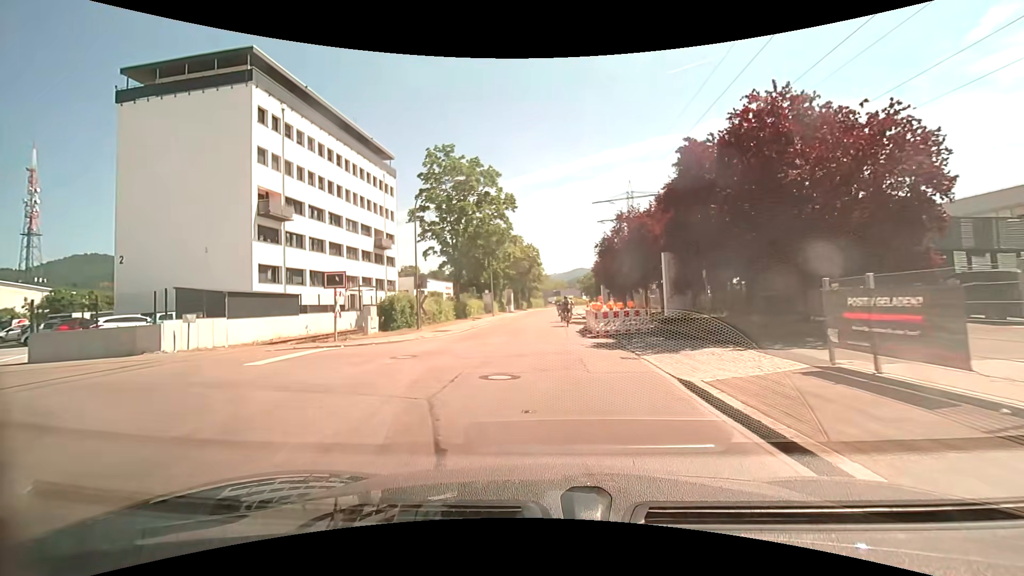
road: unclassified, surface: asphalt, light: Day
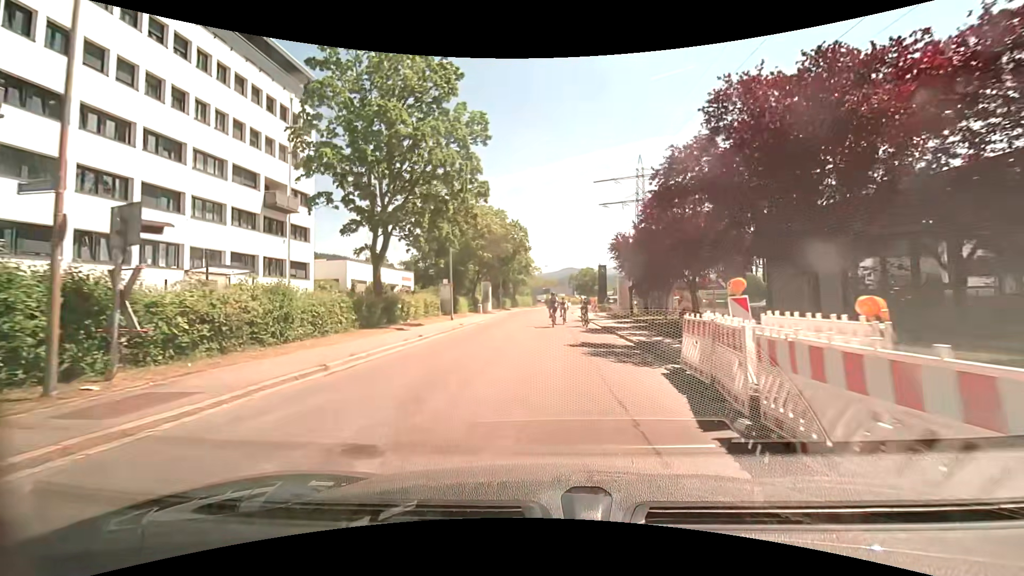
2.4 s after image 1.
(+0.1, +20.5) m; +1°
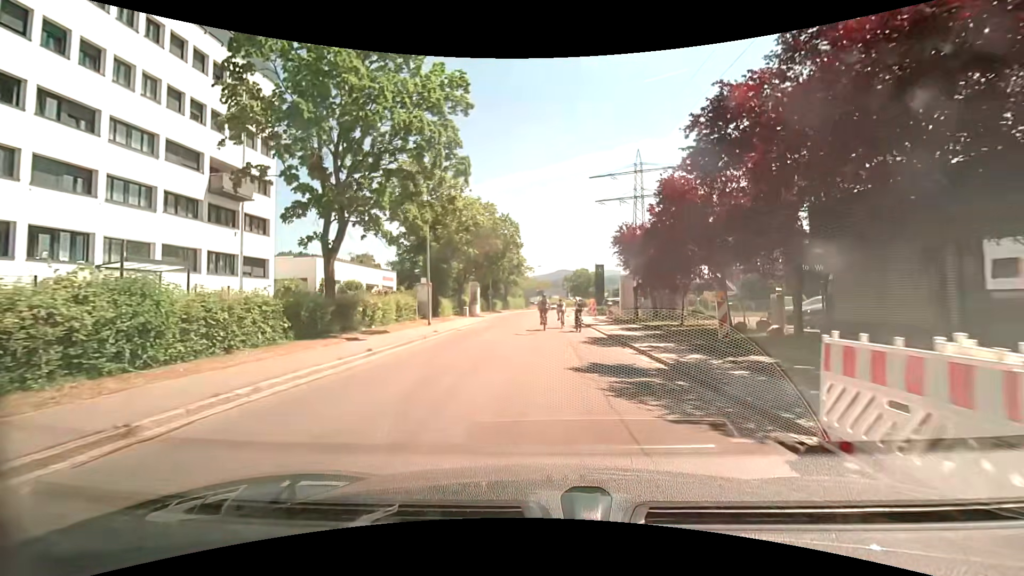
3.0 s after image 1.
(+0.1, +4.9) m; +1°
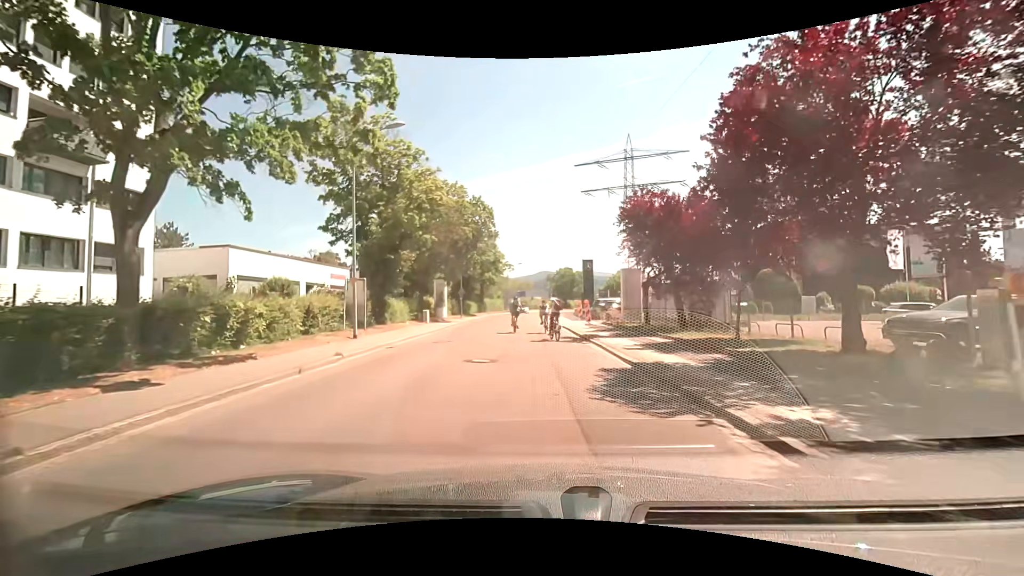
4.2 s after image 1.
(+0.2, +9.1) m; +2°
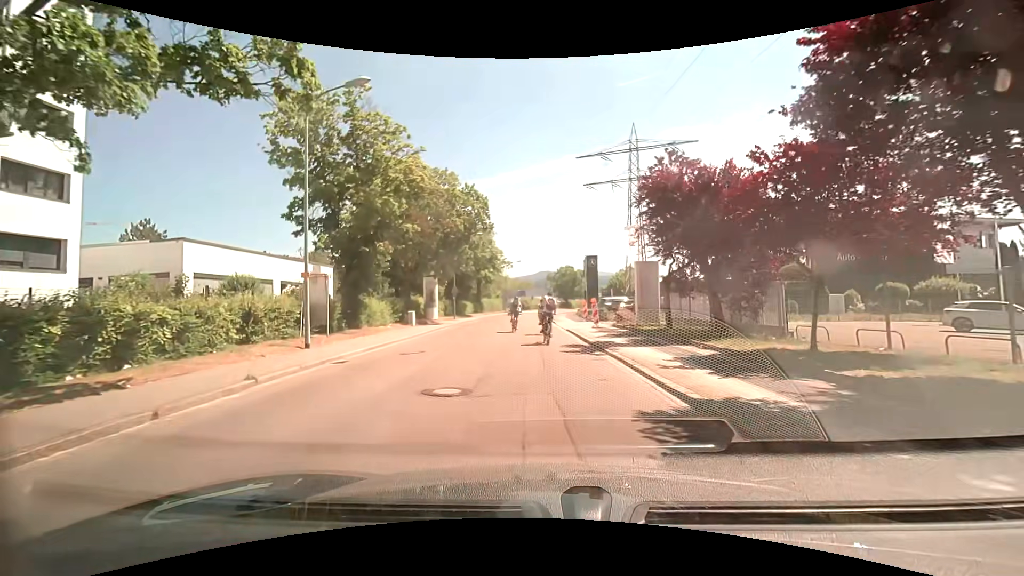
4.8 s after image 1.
(0.0, +4.3) m; 0°
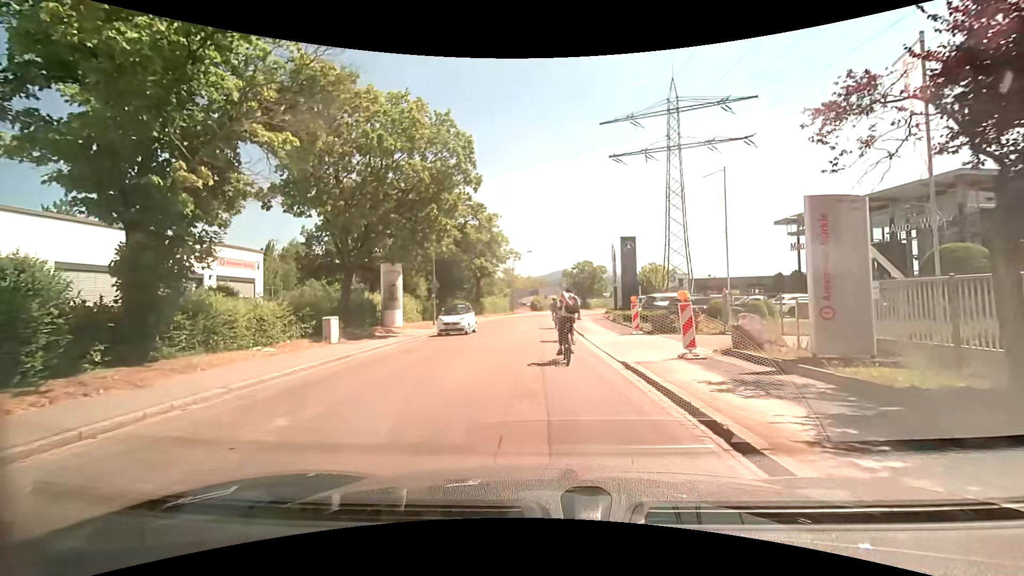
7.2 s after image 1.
(-0.4, +14.6) m; -2°
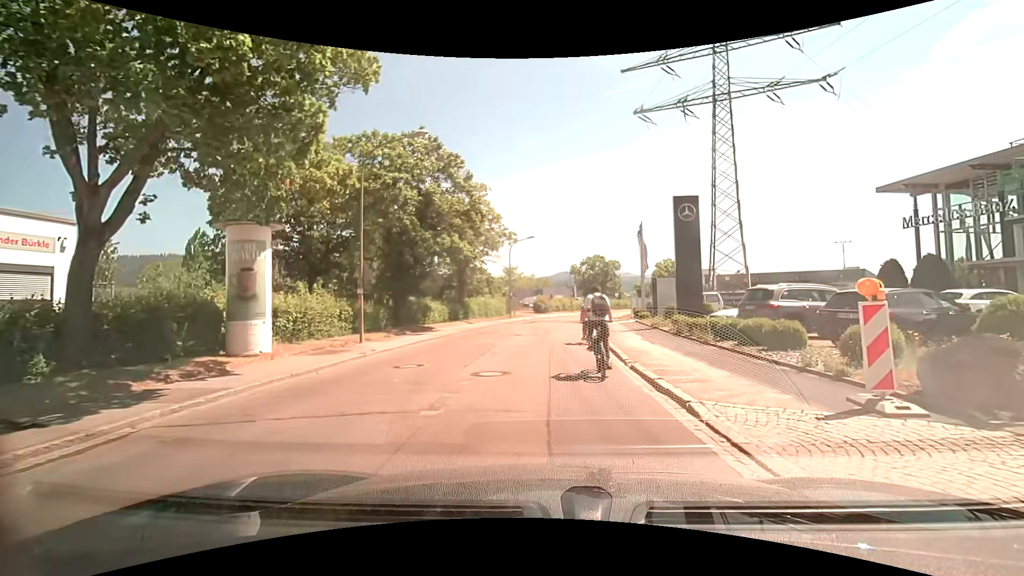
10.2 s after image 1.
(-0.3, +14.4) m; -1°
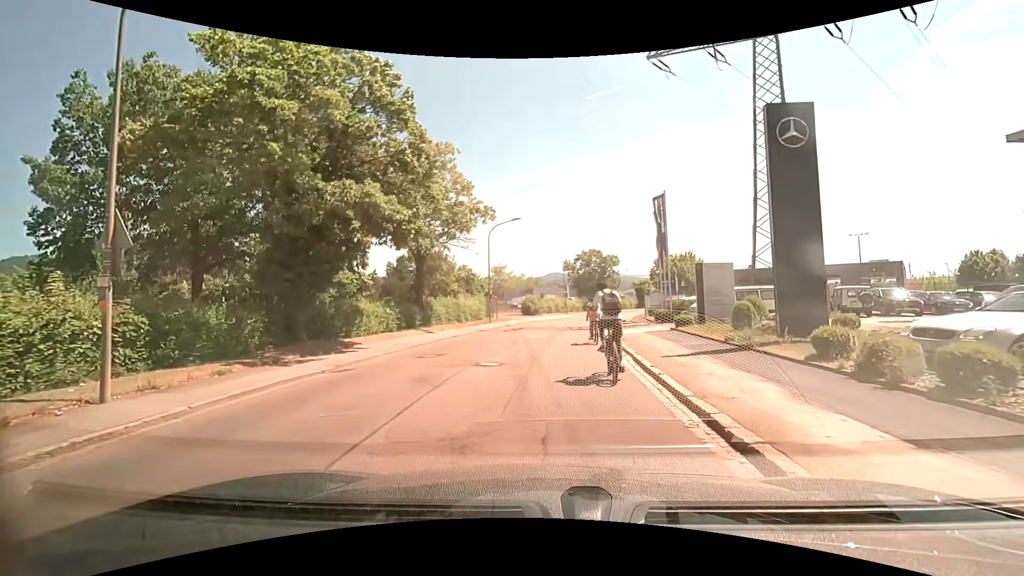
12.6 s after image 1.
(+0.1, +11.3) m; 0°
